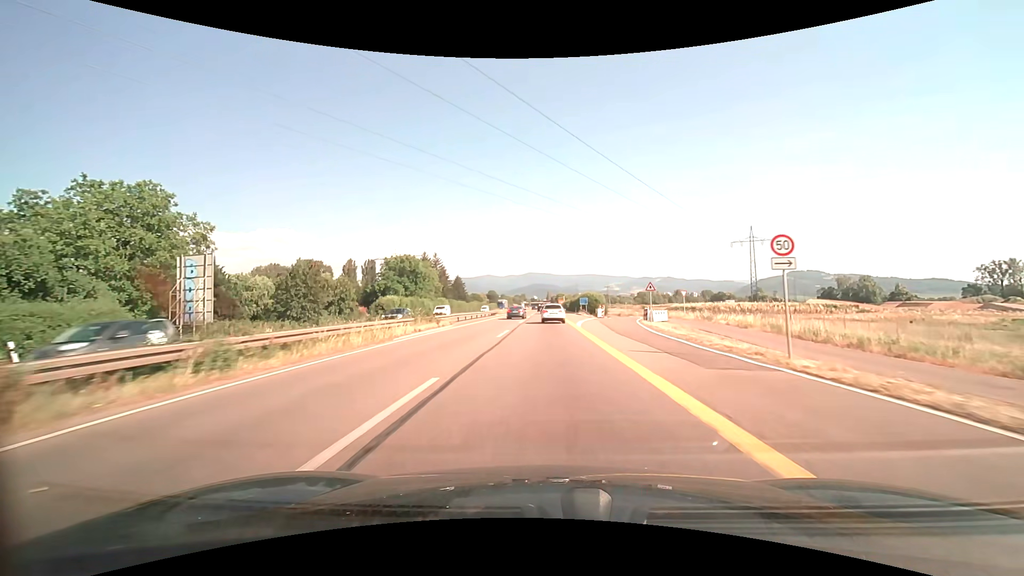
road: trunk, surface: asphalt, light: Day
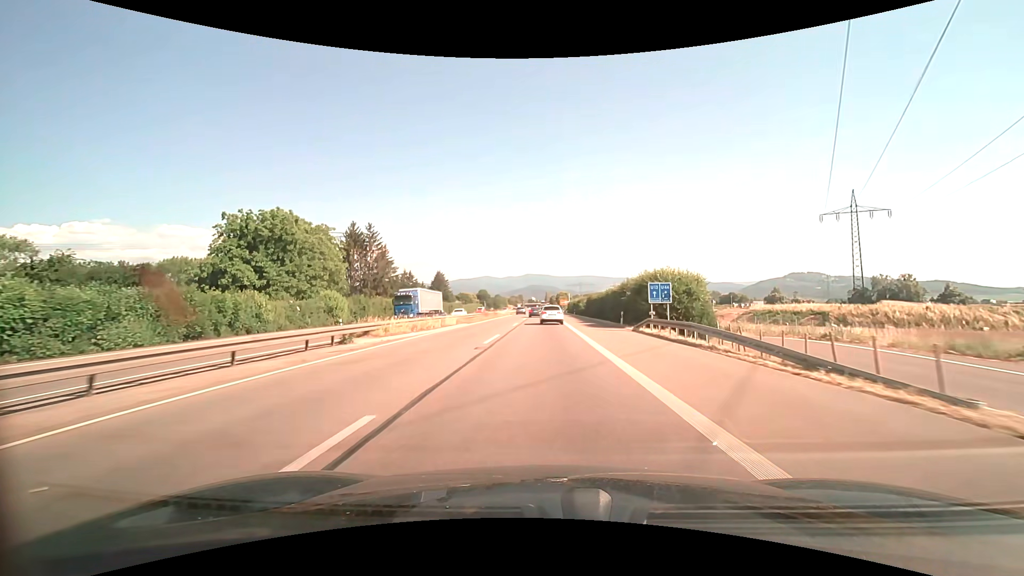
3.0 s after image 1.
(+0.1, +57.1) m; 0°
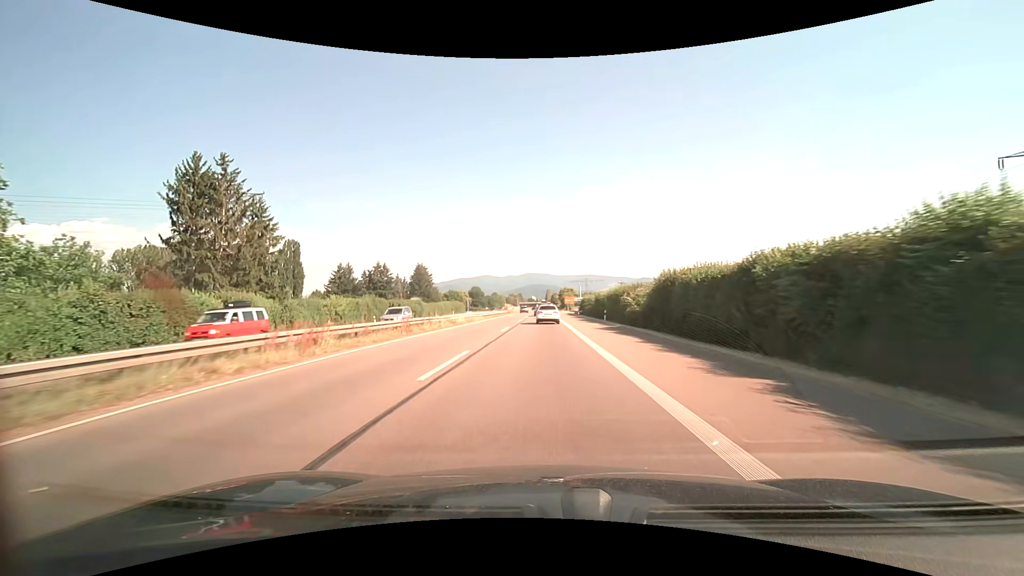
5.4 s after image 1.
(0.0, +45.5) m; 0°
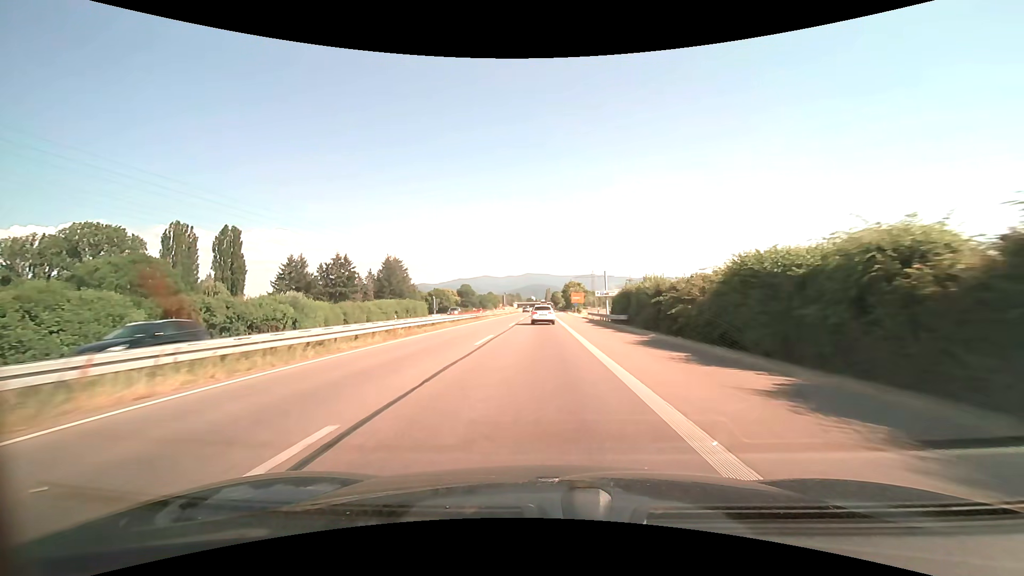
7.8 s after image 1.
(+0.1, +45.4) m; 0°
(0, +10) (0, +20) (0, +30) (0, +40) (0, +50) (-1, +60) (-1, +70) (-1, +80) (-1, +90) (-1, +100) m
